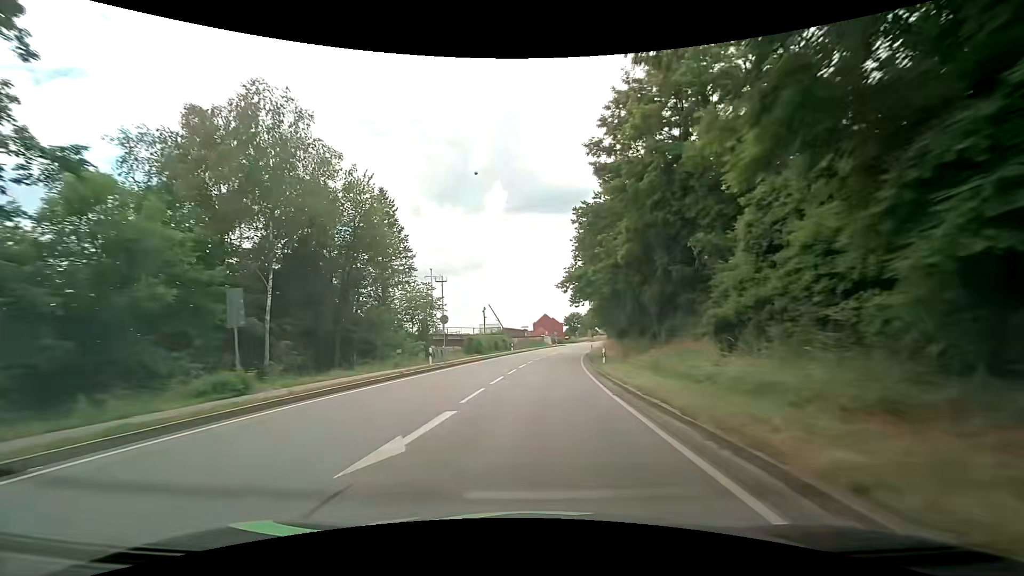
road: primary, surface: asphalt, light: Day
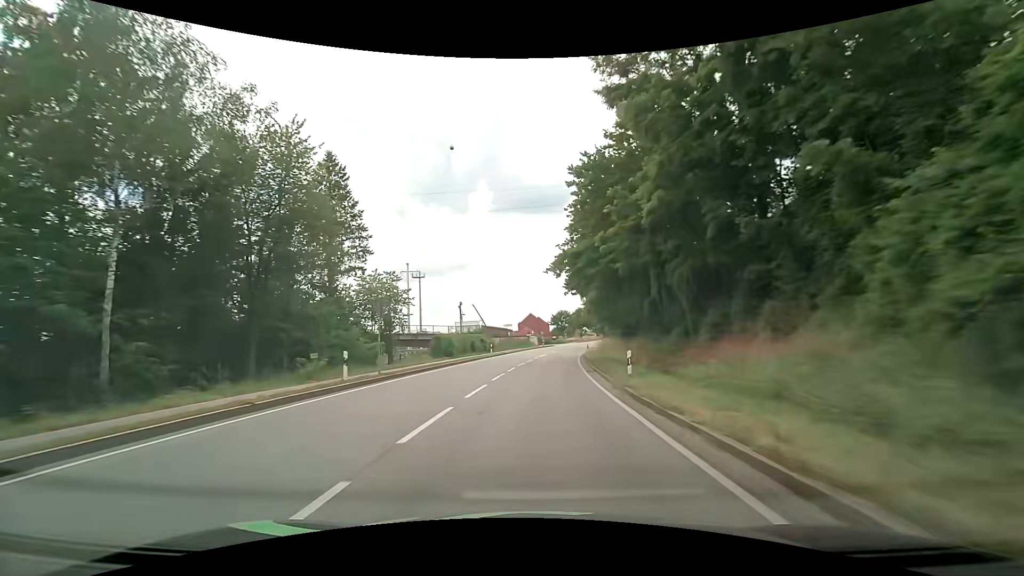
(+0.2, +10.7) m; +1°
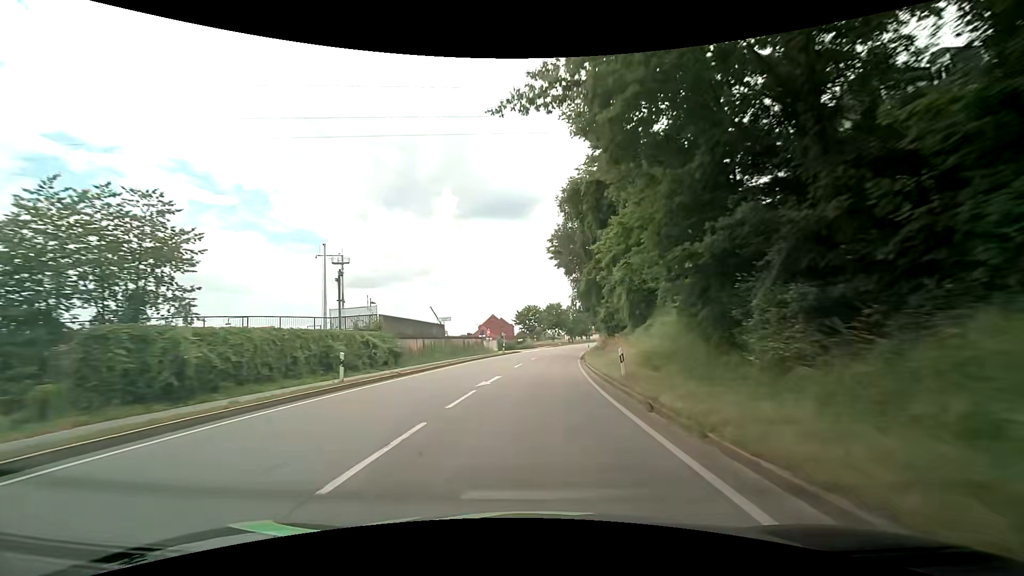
(+1.6, +32.2) m; +4°
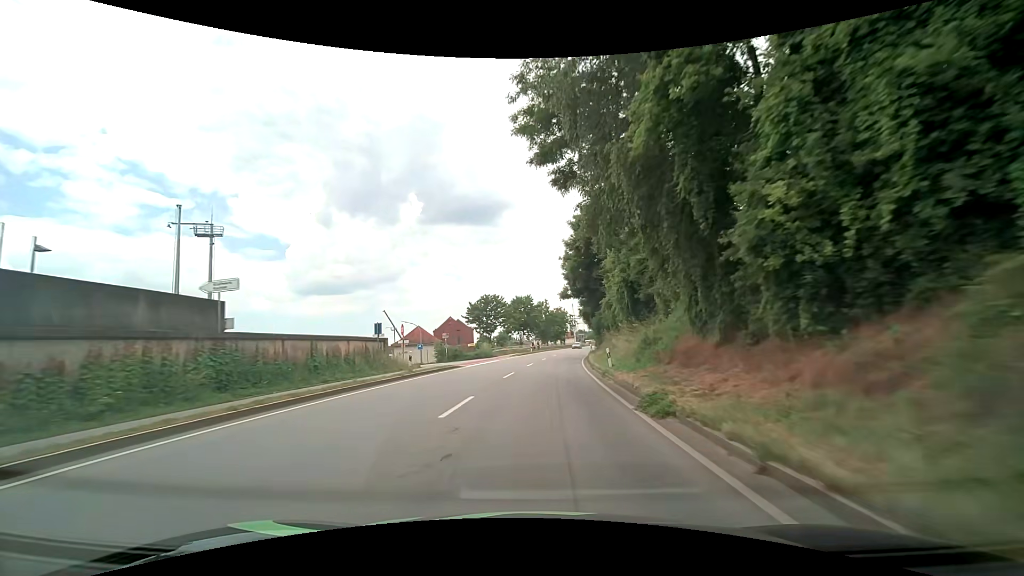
(+1.2, +31.6) m; +4°
